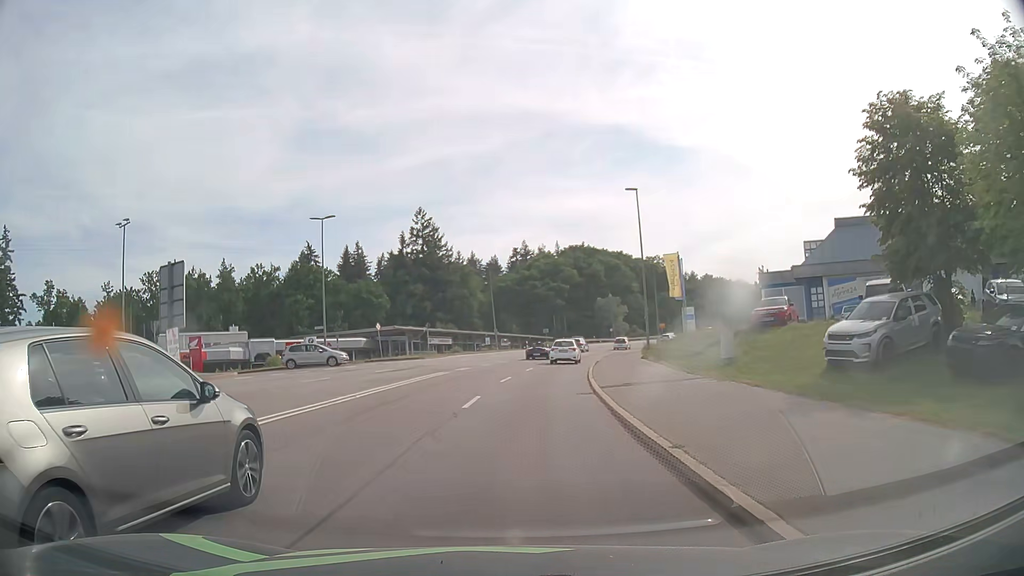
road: secondary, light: Day
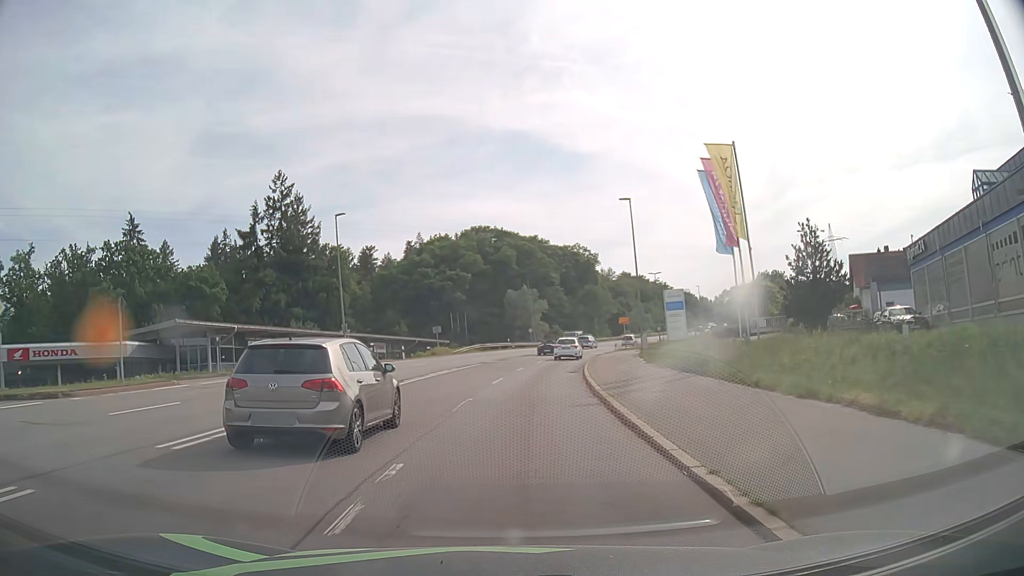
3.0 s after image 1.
(+2.6, +36.4) m; +9°
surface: asphalt
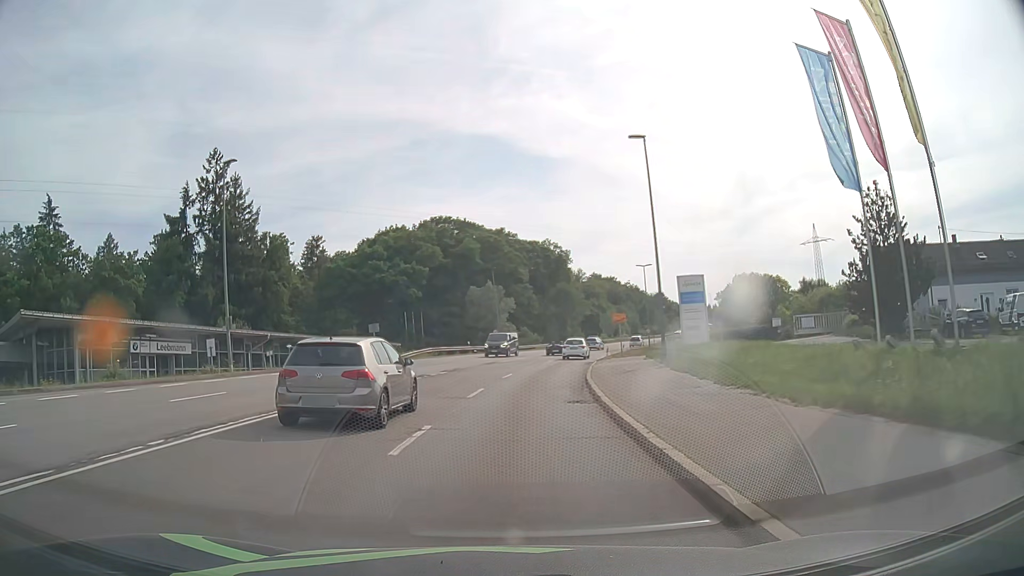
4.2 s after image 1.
(+0.4, +14.6) m; +3°
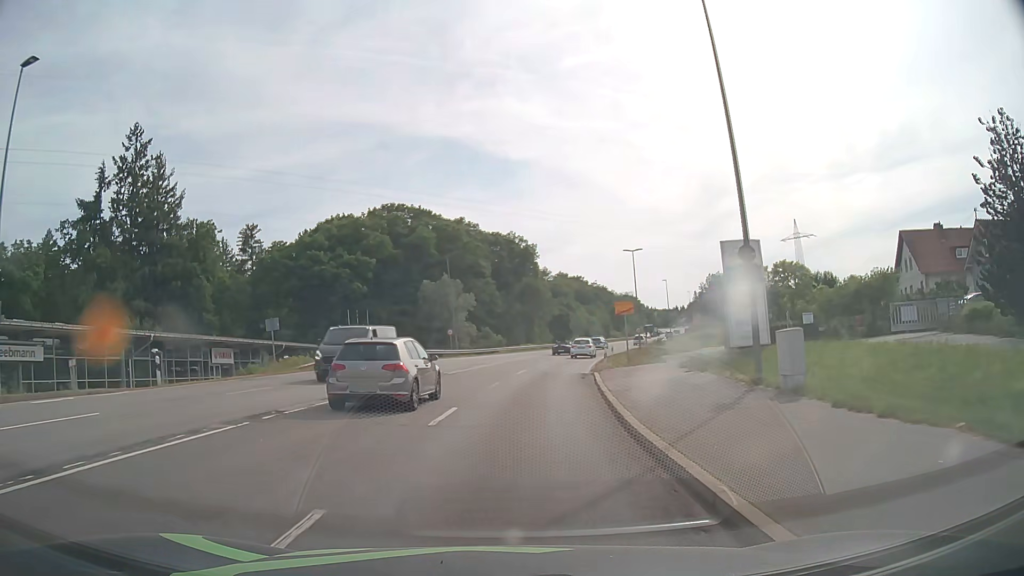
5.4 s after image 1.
(+0.4, +14.6) m; +3°
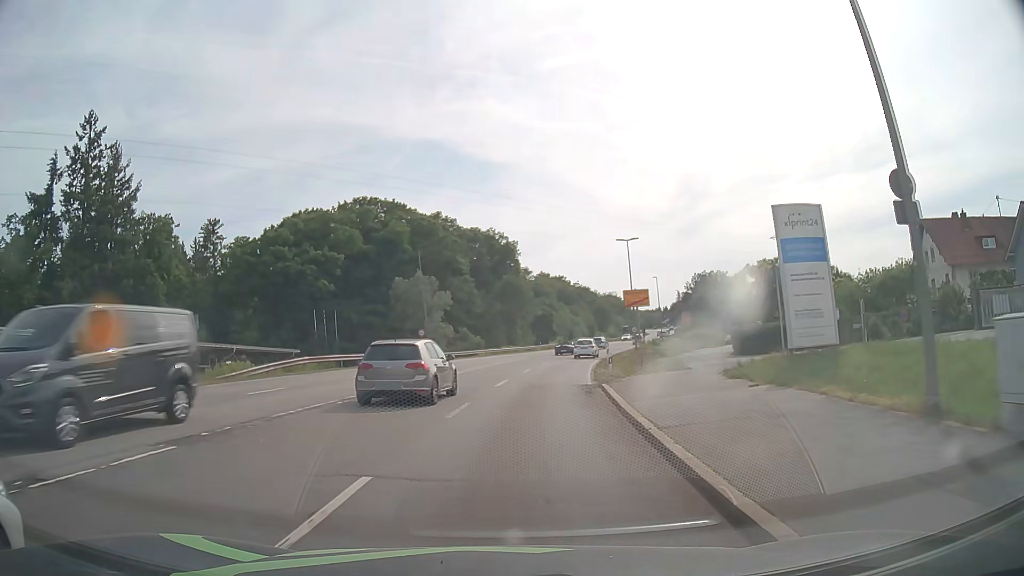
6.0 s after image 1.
(+0.1, +7.3) m; +2°
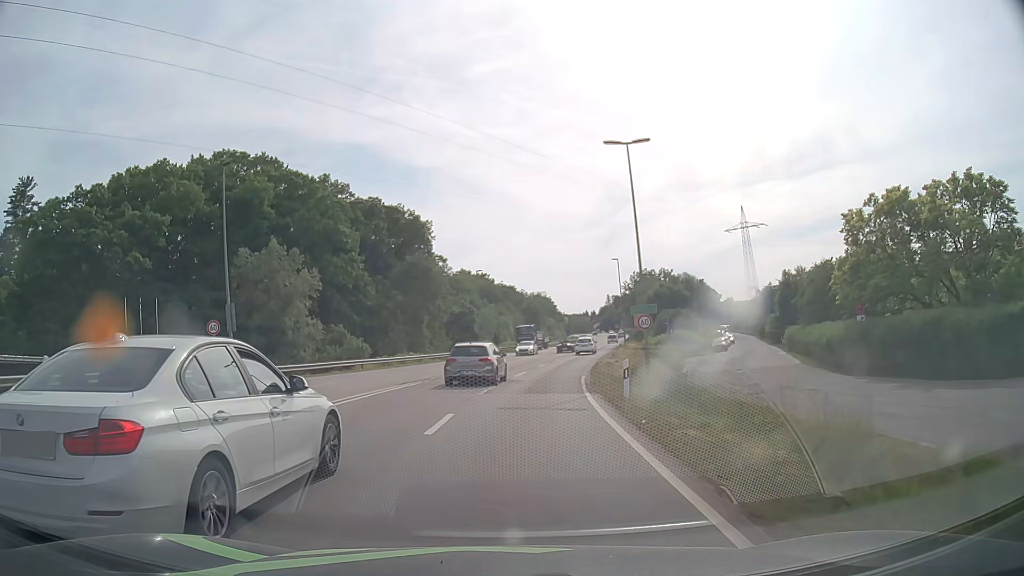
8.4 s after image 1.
(+1.8, +29.2) m; +7°
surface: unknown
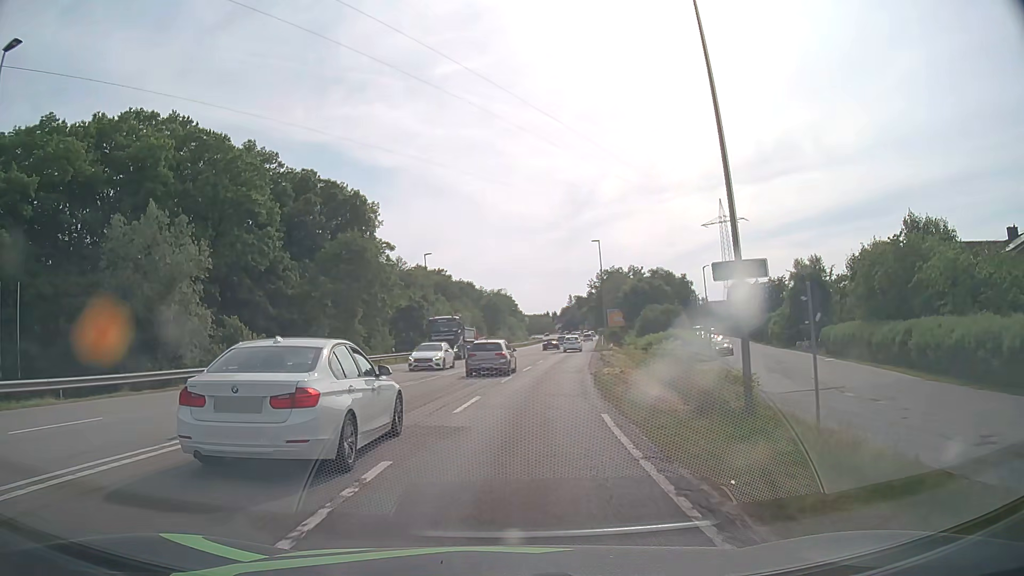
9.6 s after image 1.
(+0.4, +15.0) m; +3°
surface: asphalt
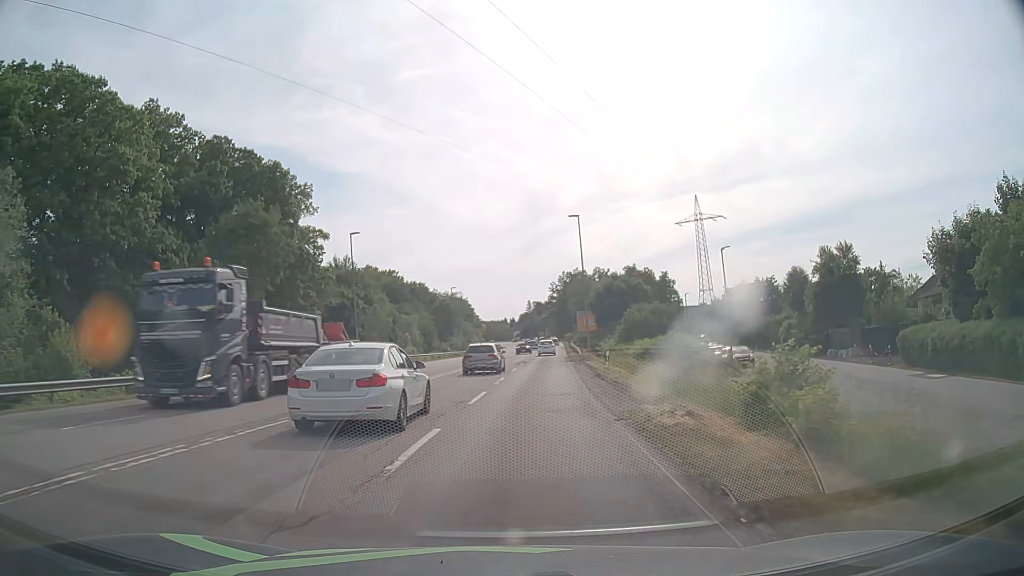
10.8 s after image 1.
(+0.5, +15.4) m; +4°
(0, +10) (+1, +20) (+1, +30) (+2, +40) (+3, +50) (+3, +60) (+4, +70) (+5, +80) (+6, +90) (+7, +100) m
